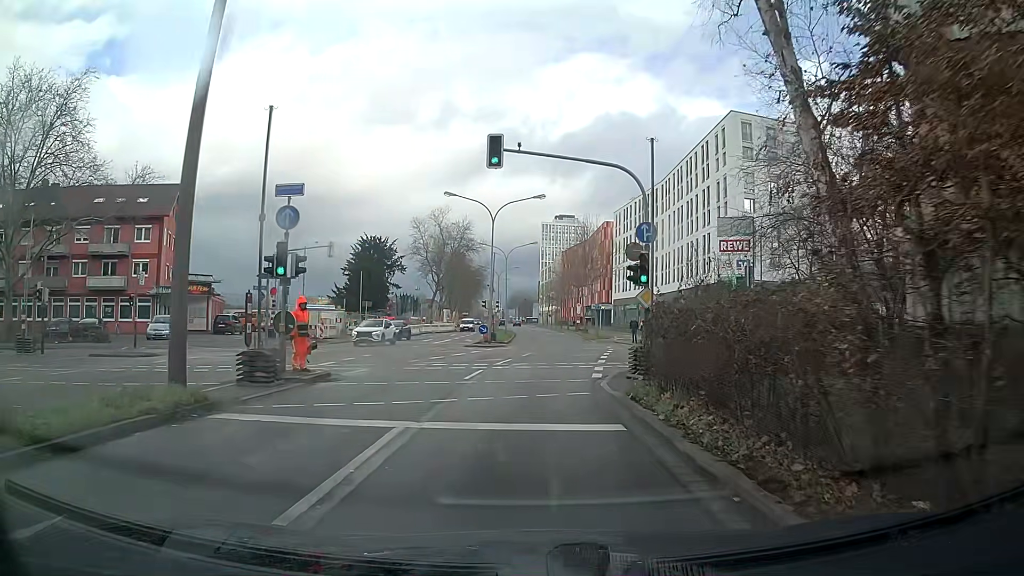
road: secondary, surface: asphalt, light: Day
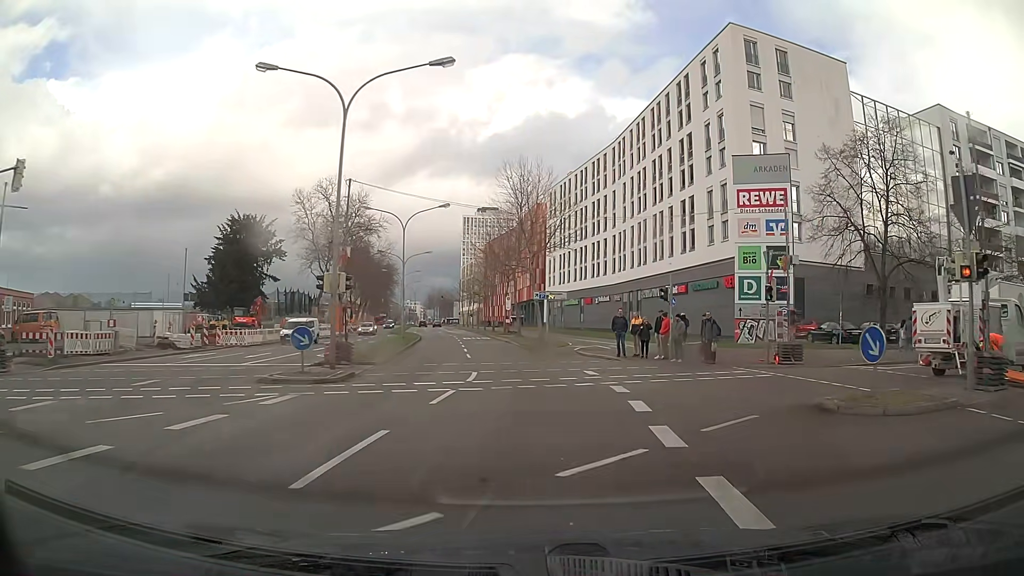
(+1.1, +23.9) m; +7°
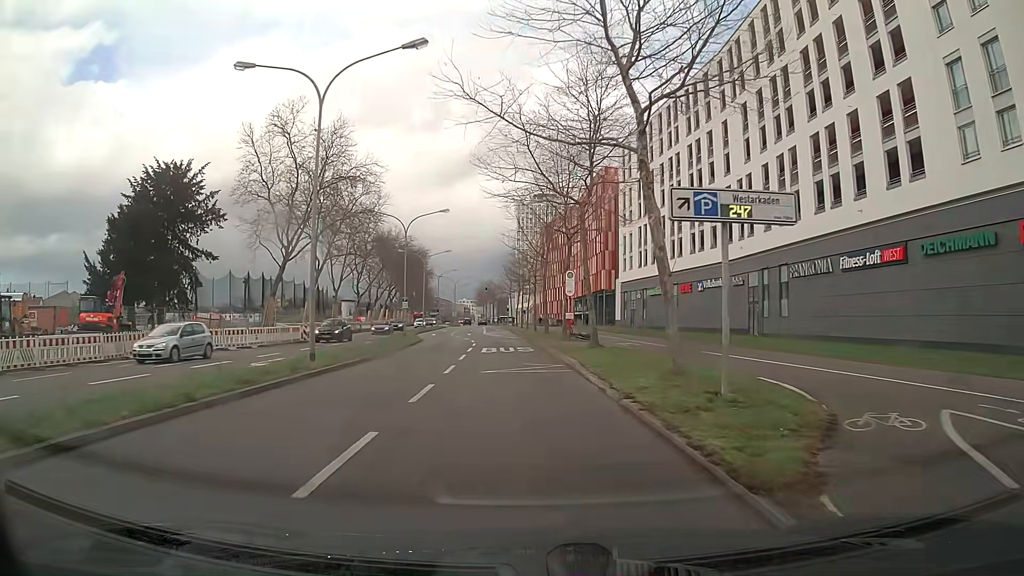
(-1.4, +29.7) m; -6°
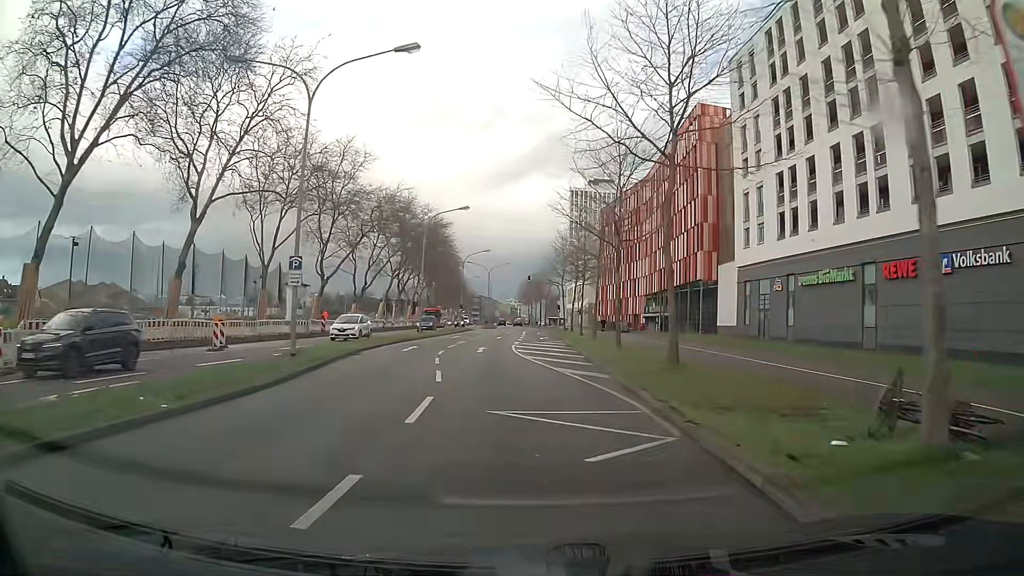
(-1.3, +32.6) m; -5°
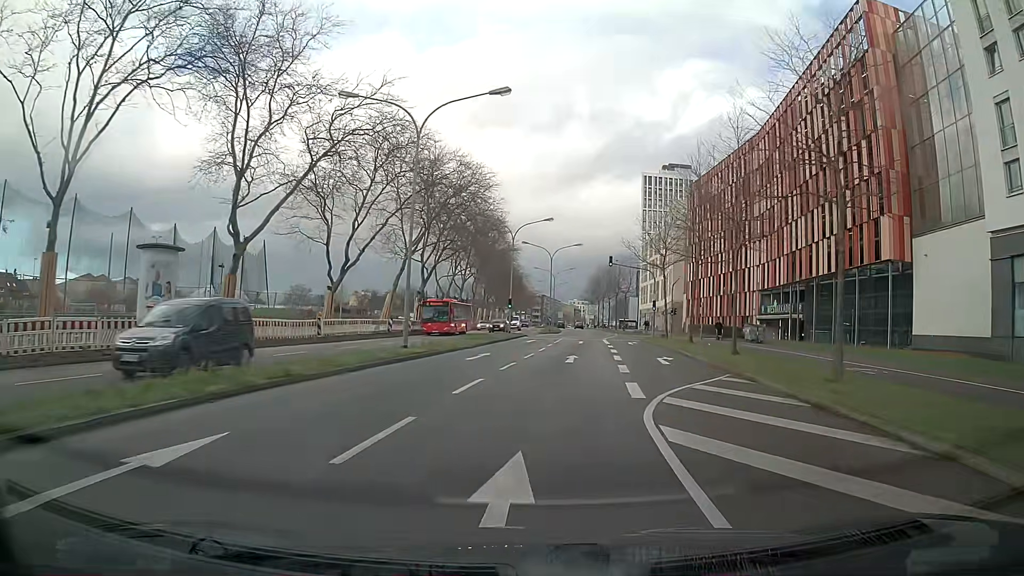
(-1.3, +27.0) m; -4°
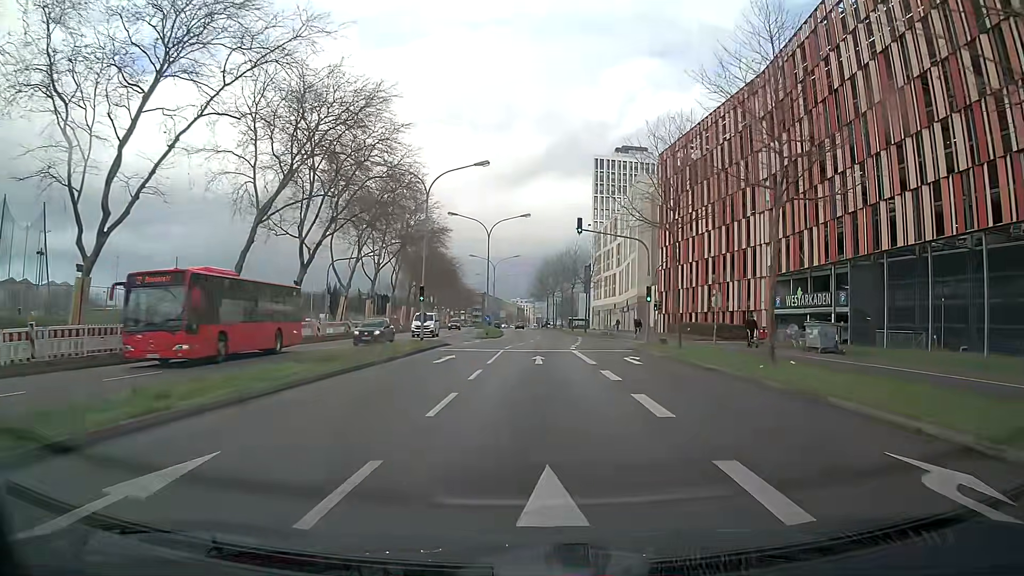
(+0.9, +20.6) m; +4°
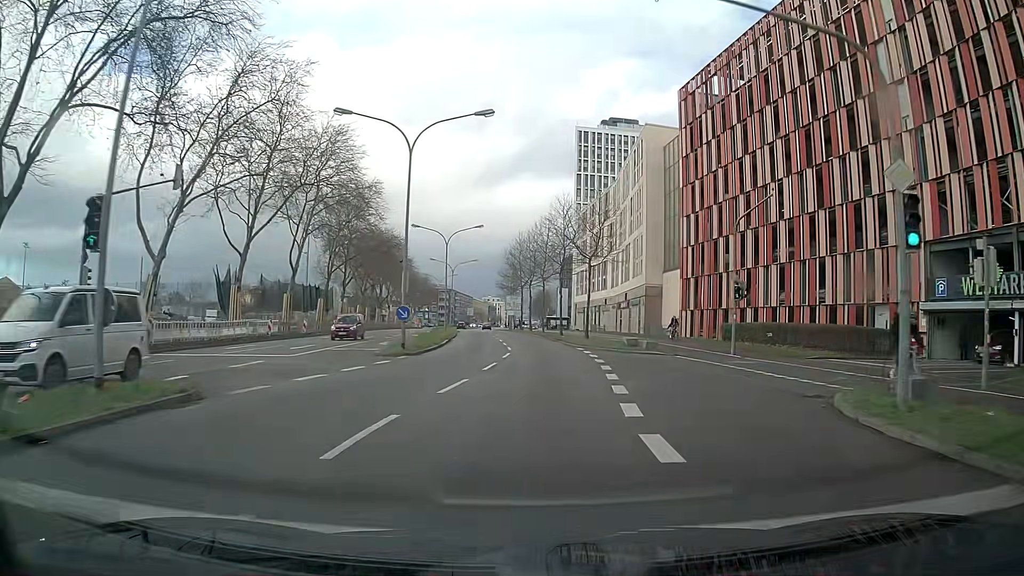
(+0.3, +27.2) m; +3°
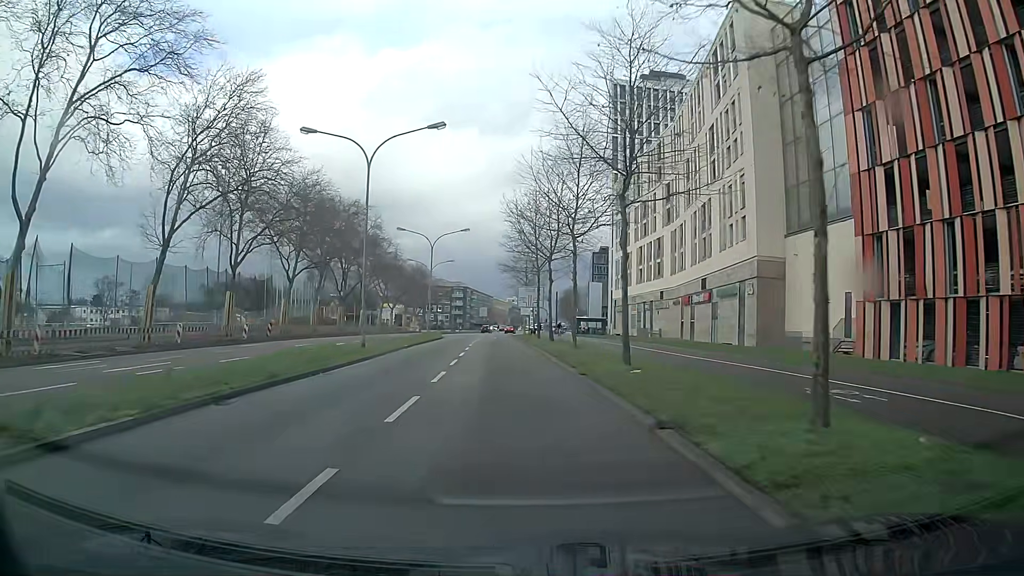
(-0.1, +33.5) m; -3°
(0, +10) (-1, +20) (-1, +30) (-2, +40) (-2, +50) (-2, +60) (-3, +70) (-3, +80) (-4, +90) (-3, +100) m
